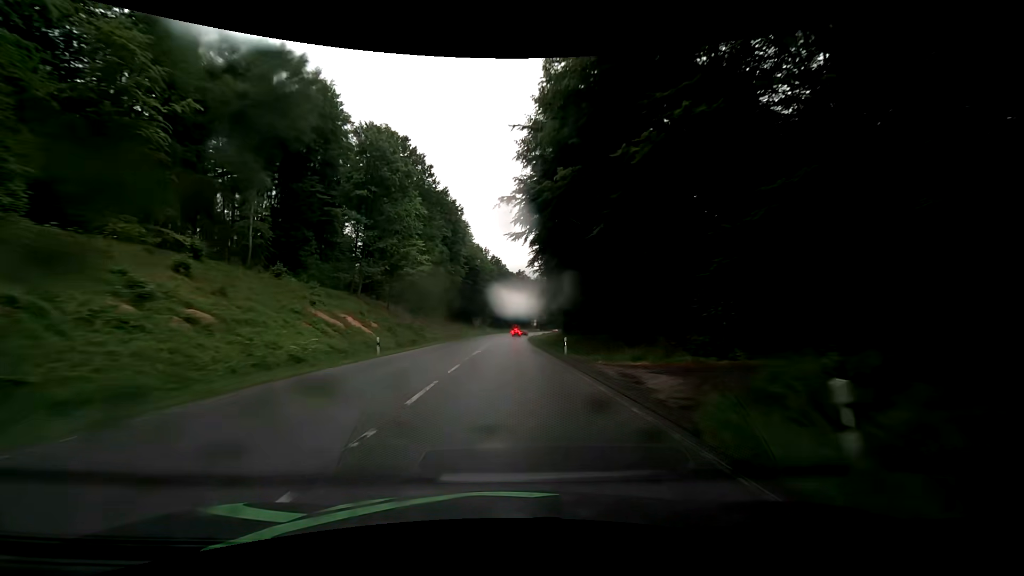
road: secondary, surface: asphalt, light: Day
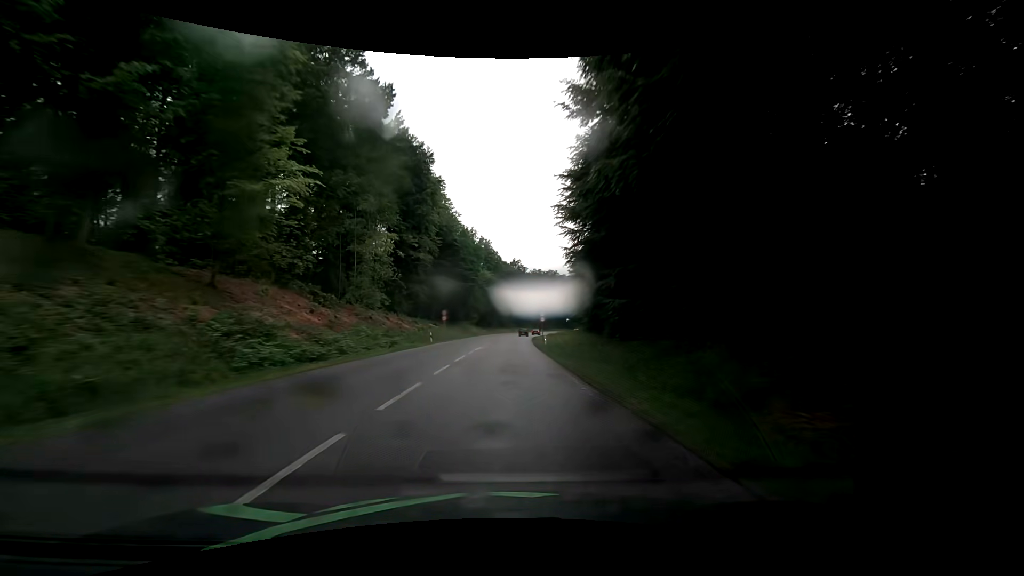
(+0.2, +36.4) m; +1°
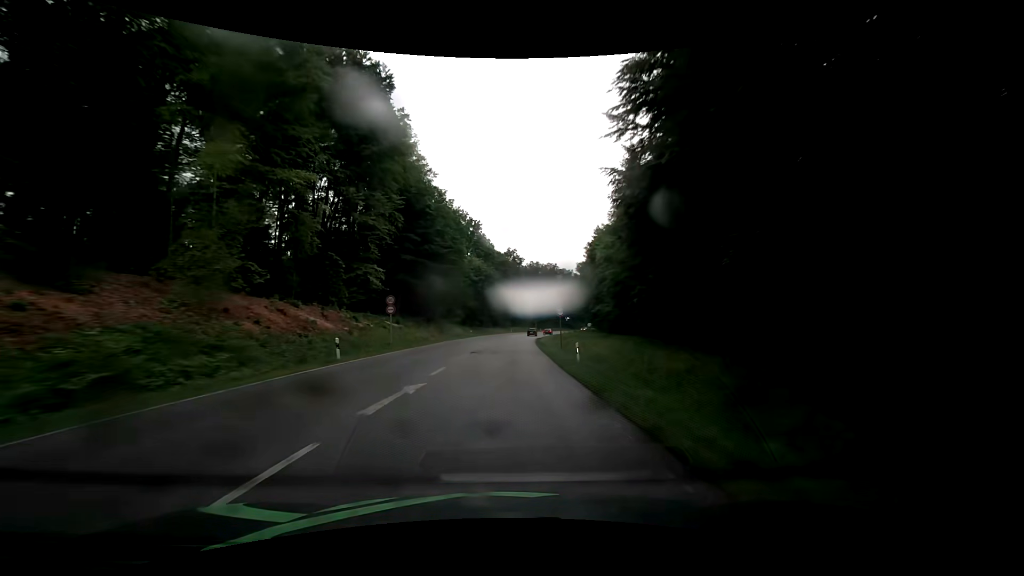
(+0.1, +24.5) m; +1°
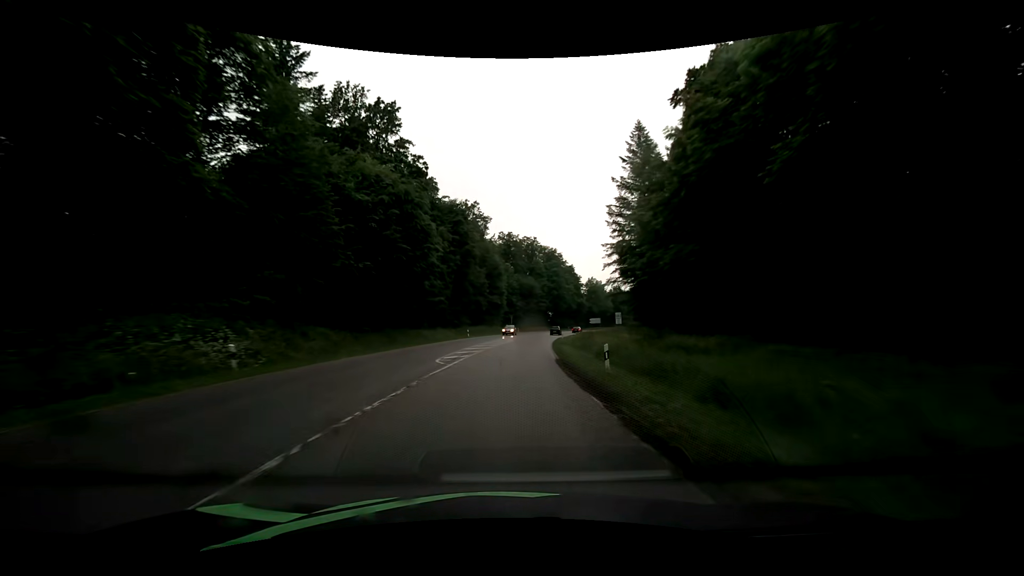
(+1.6, +61.9) m; +4°
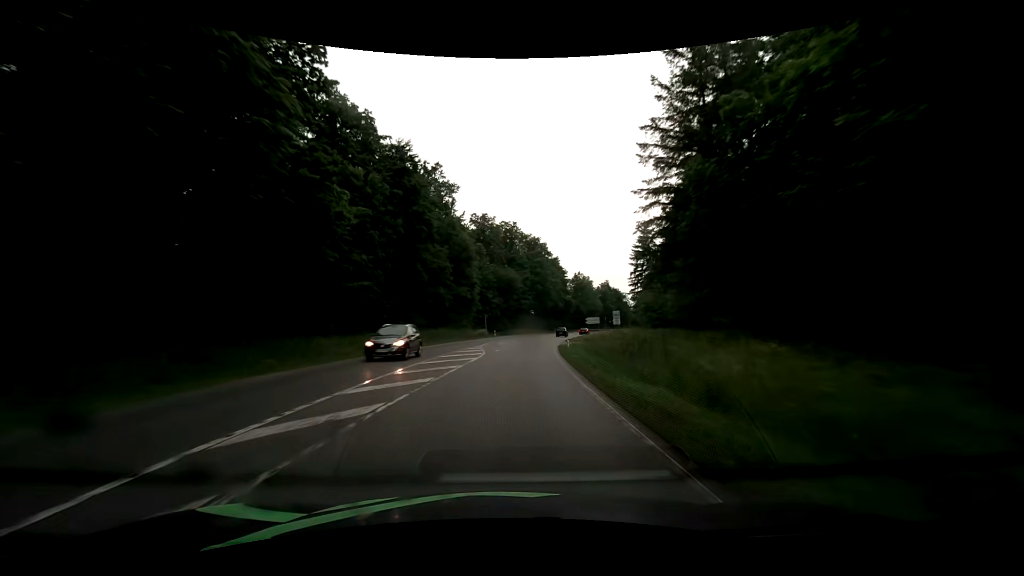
(+0.5, +24.9) m; +3°
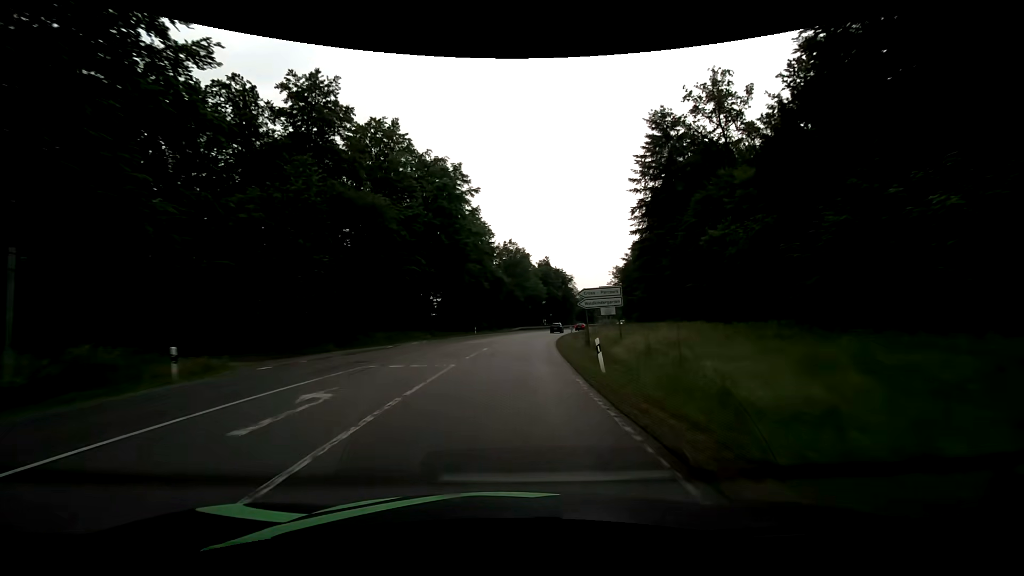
(+4.8, +61.3) m; +9°
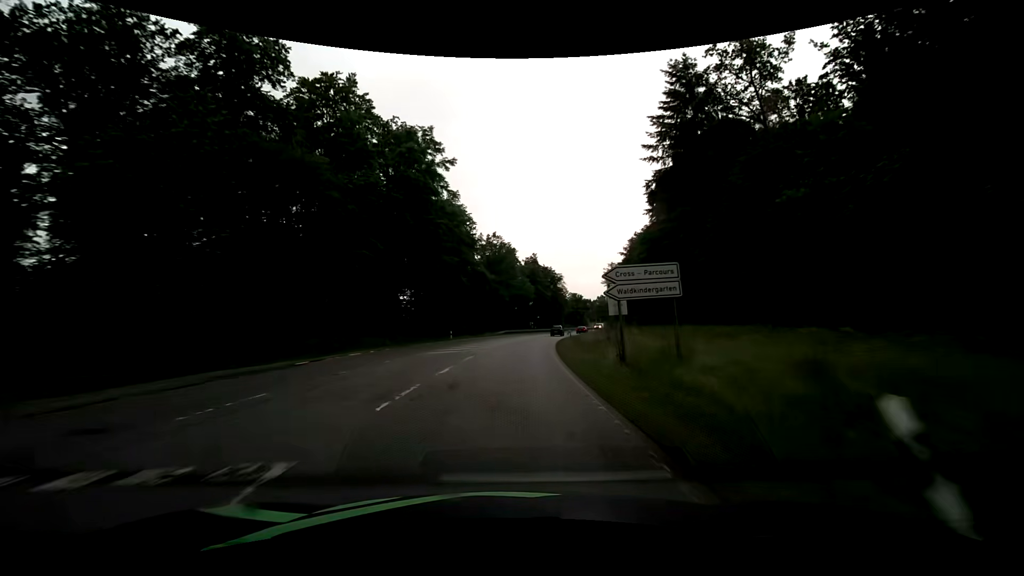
(+0.2, +11.8) m; +2°
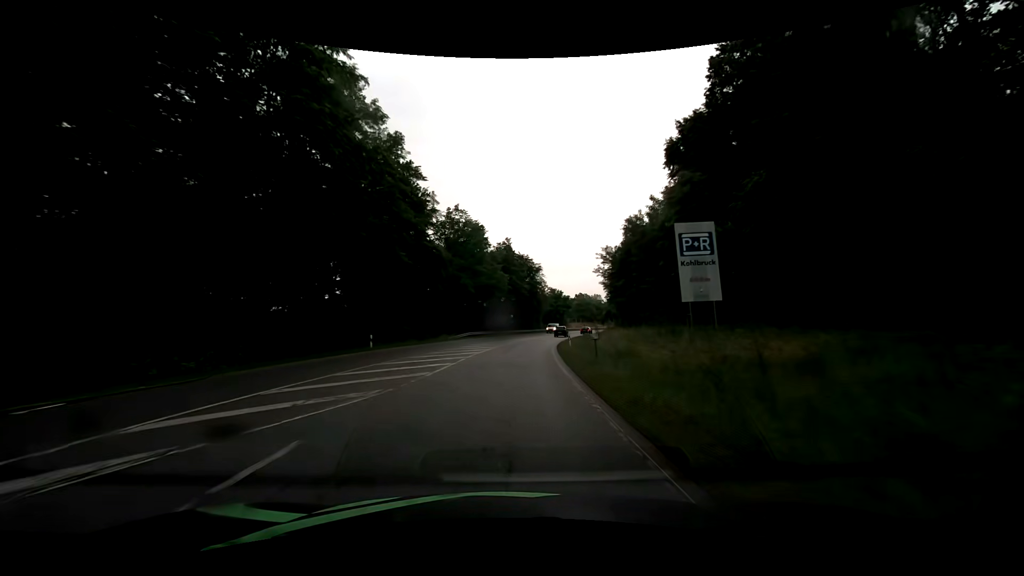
(+0.7, +23.0) m; +3°
(0, +10) (+1, +20) (+1, +30) (+2, +40) (+3, +50) (+5, +60) (+7, +70) (+9, +79) (+12, +89) (+15, +99) m
